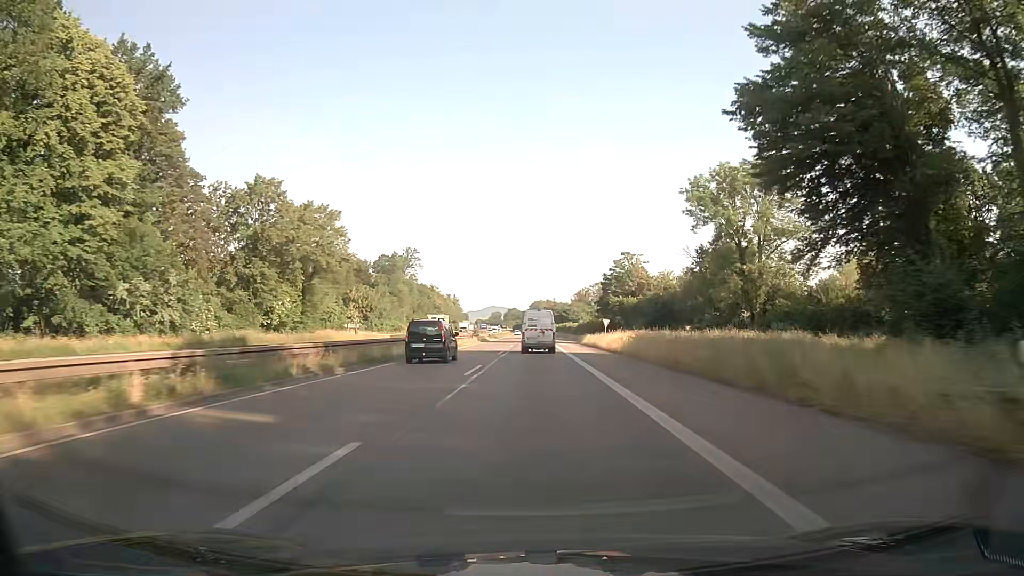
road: trunk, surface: asphalt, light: Day
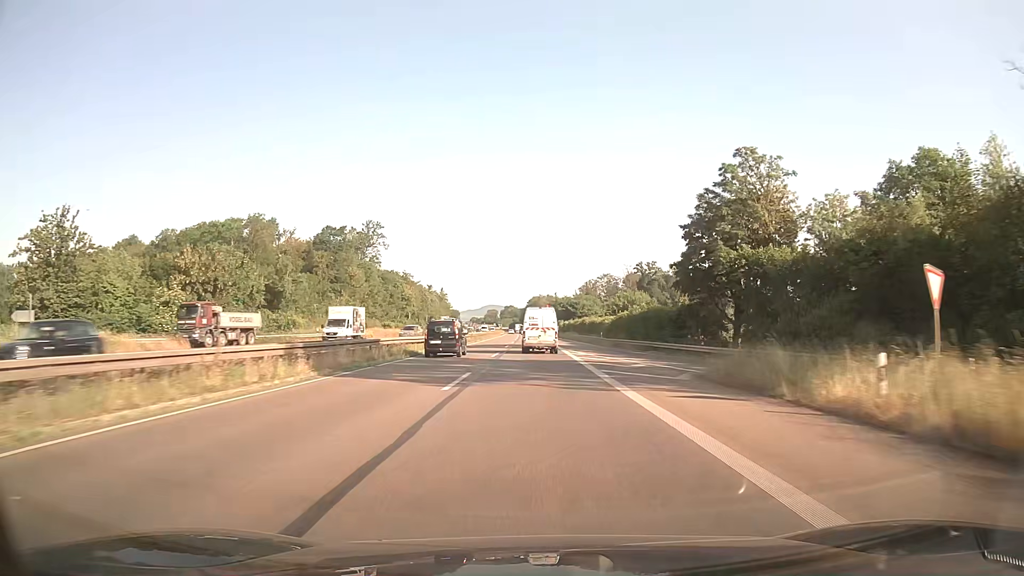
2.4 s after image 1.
(0.0, +60.4) m; 0°
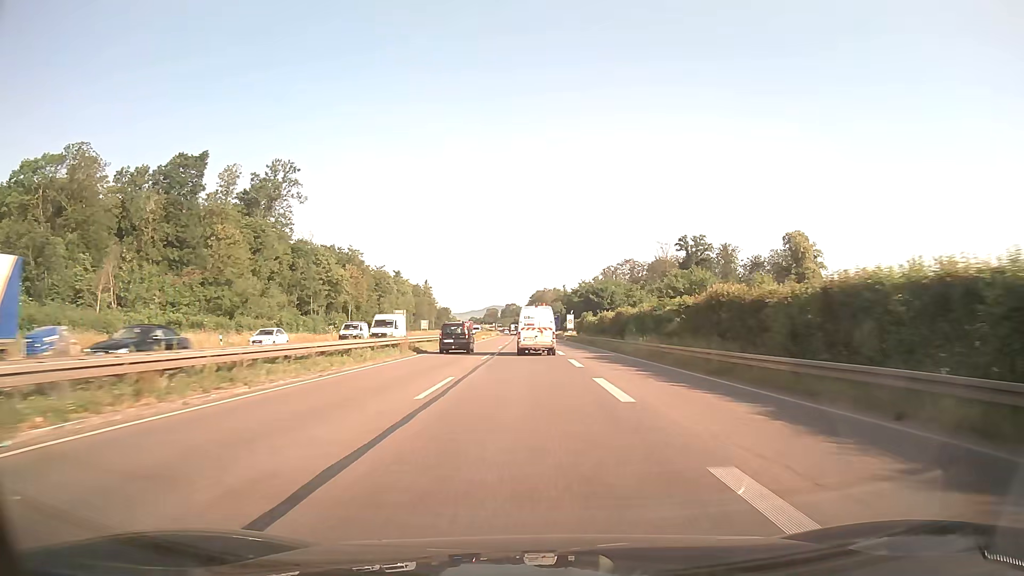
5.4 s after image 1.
(0.0, +75.3) m; 0°
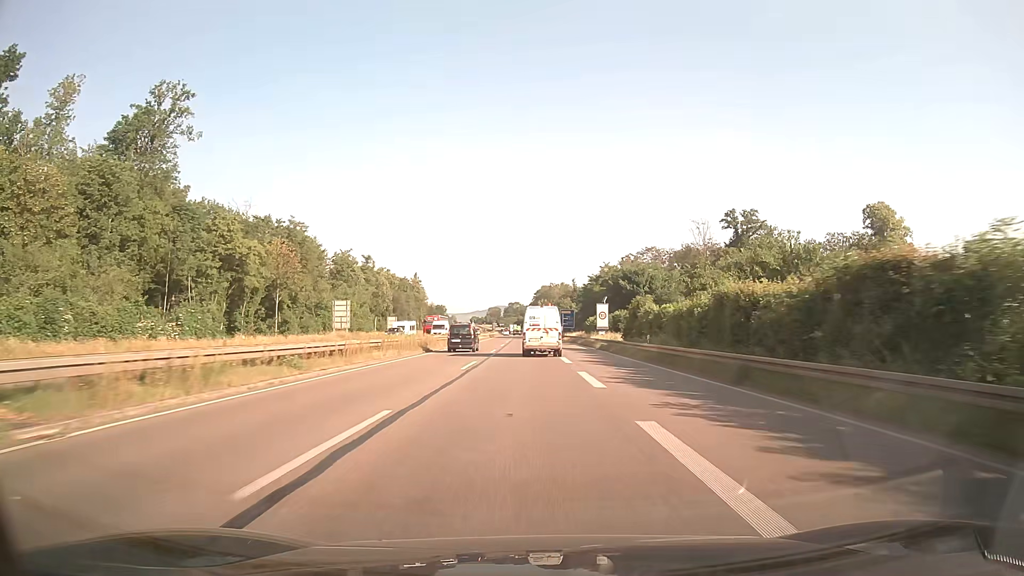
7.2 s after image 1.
(-0.1, +44.5) m; 0°
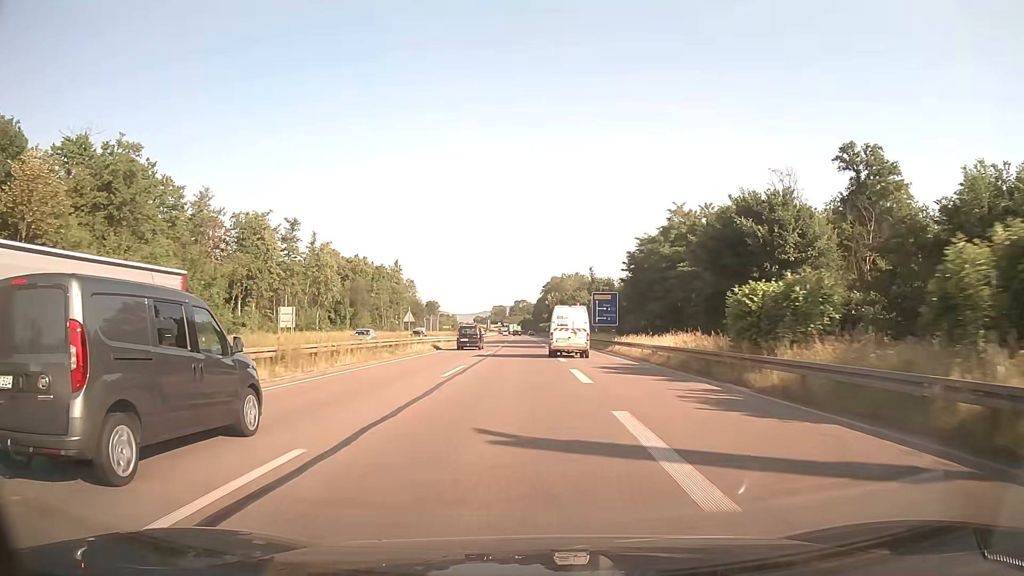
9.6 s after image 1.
(-0.3, +58.8) m; -1°
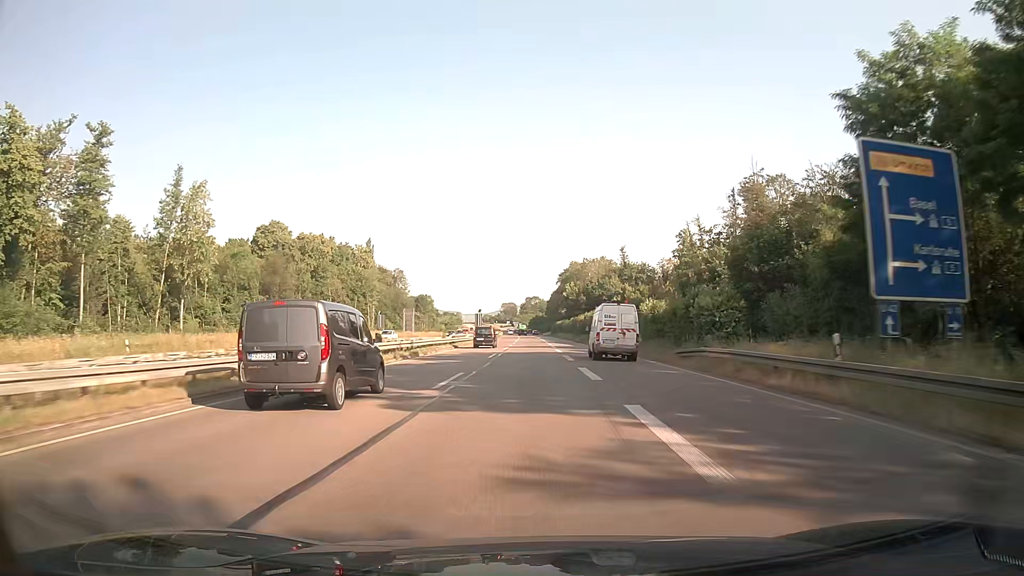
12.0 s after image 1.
(-0.5, +59.4) m; -1°
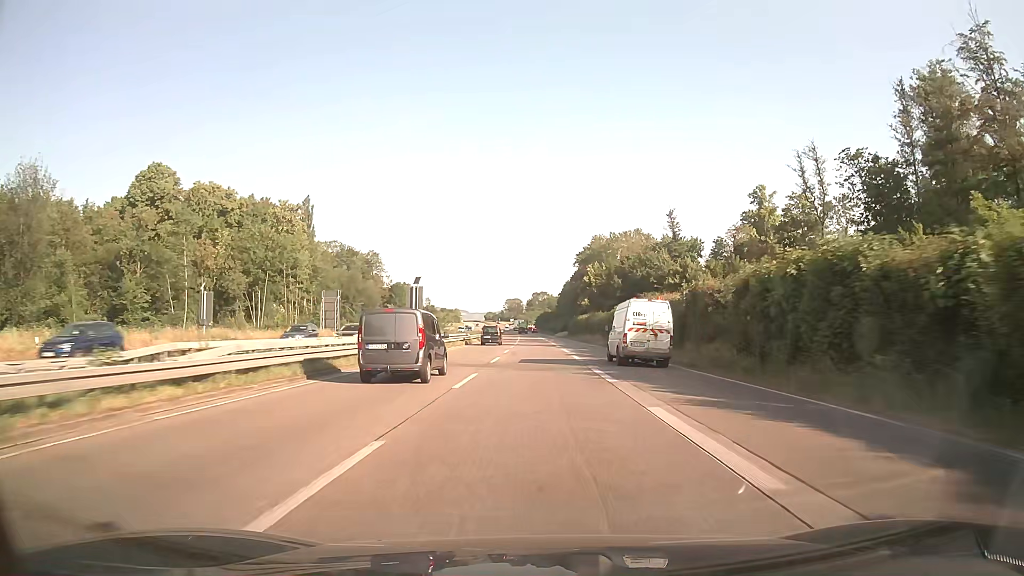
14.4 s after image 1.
(-0.4, +60.4) m; 0°
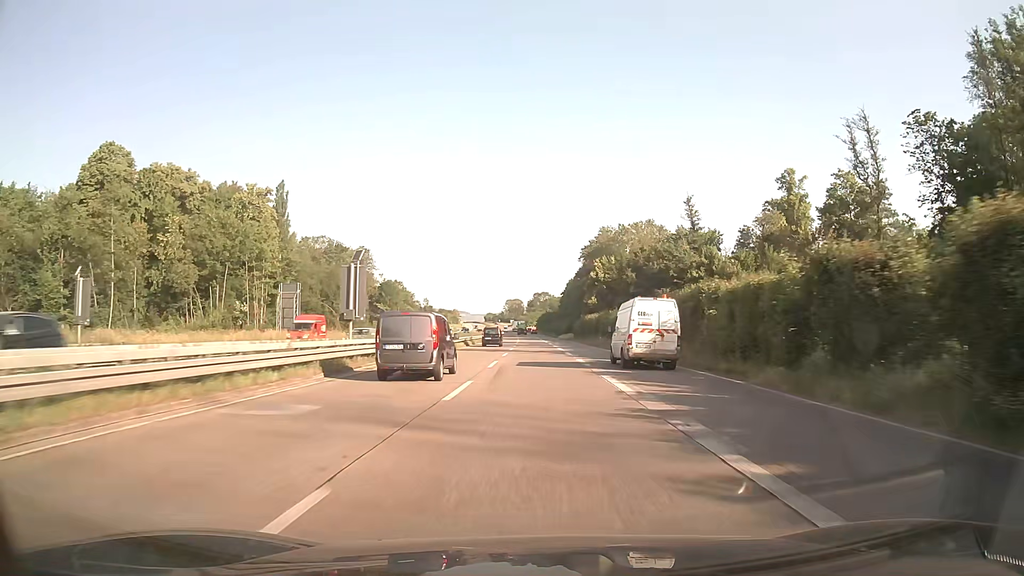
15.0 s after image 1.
(-0.1, +15.2) m; 0°
(0, +10) (0, +20) (0, +30) (0, +40) (0, +50) (0, +60) (0, +70) (0, +80) (0, +90) (-1, +100) m
